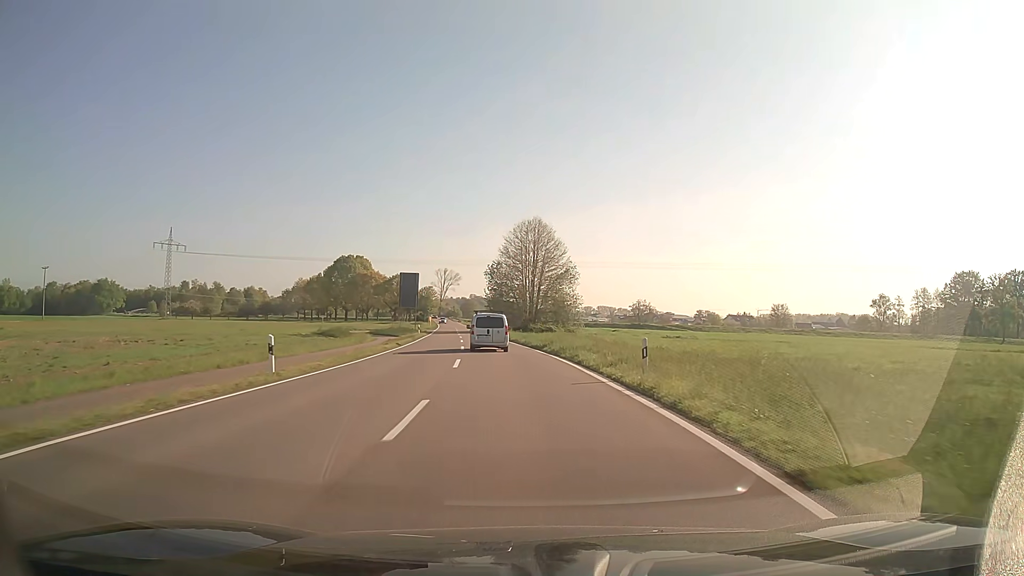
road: secondary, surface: asphalt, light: Day
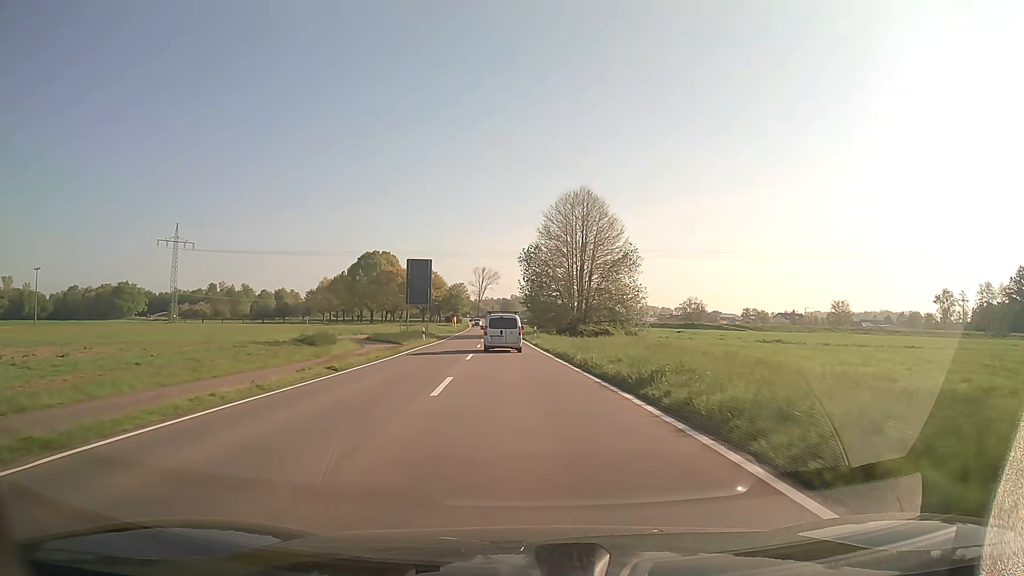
(-0.6, +19.7) m; -4°
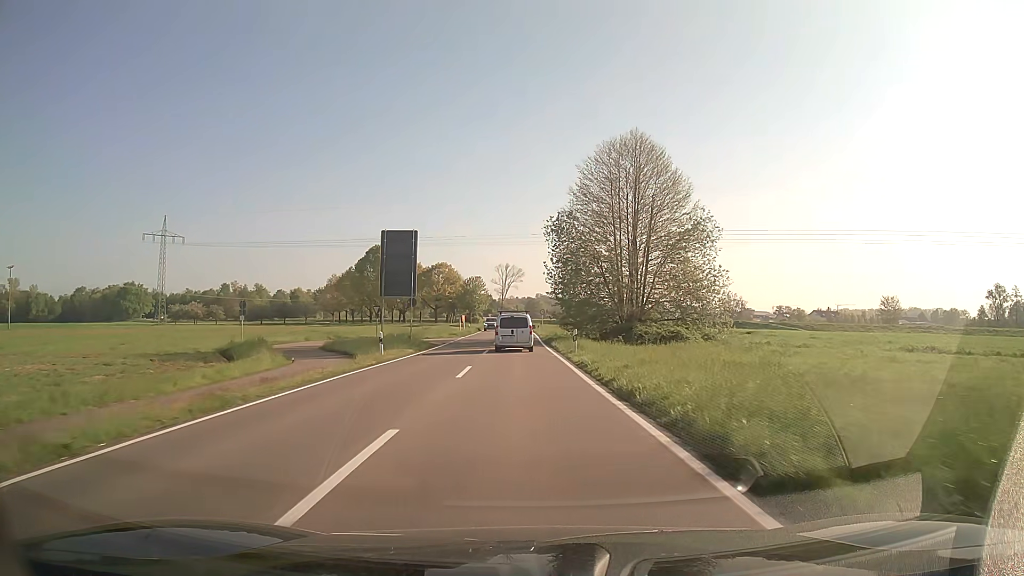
(-0.4, +19.9) m; -2°
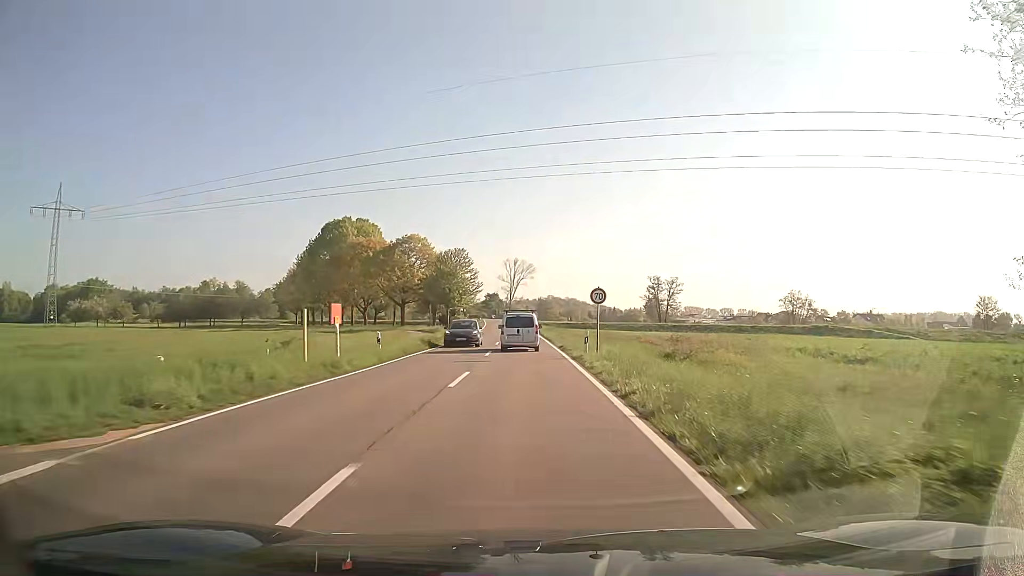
(-0.8, +50.4) m; -1°
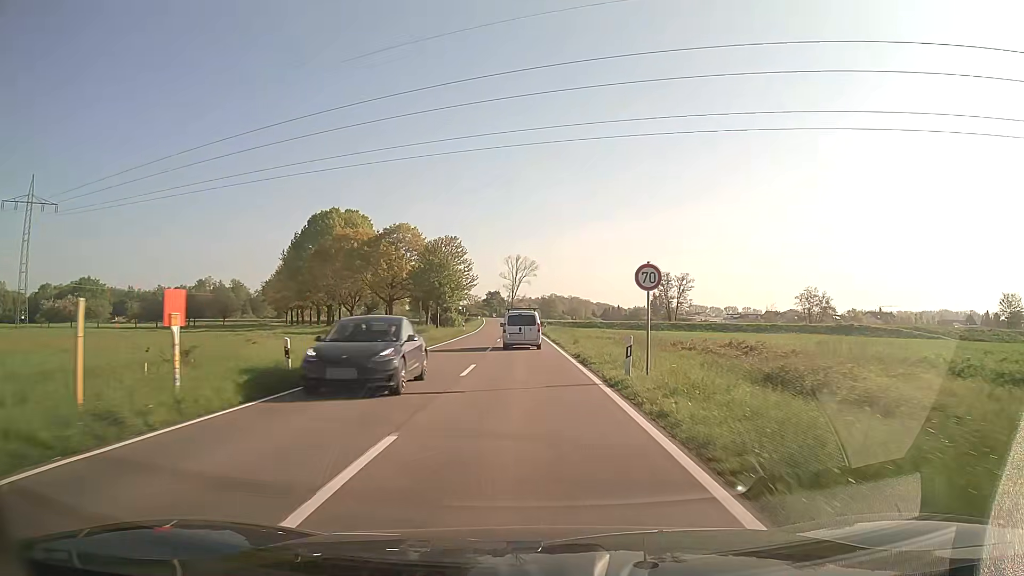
(-0.1, +10.1) m; 0°
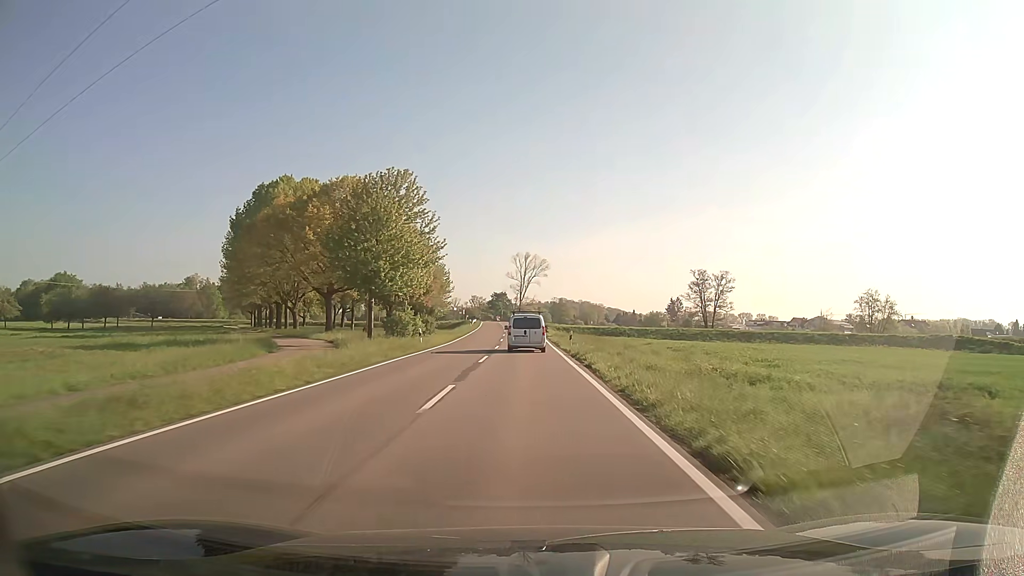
(-0.2, +30.2) m; -1°
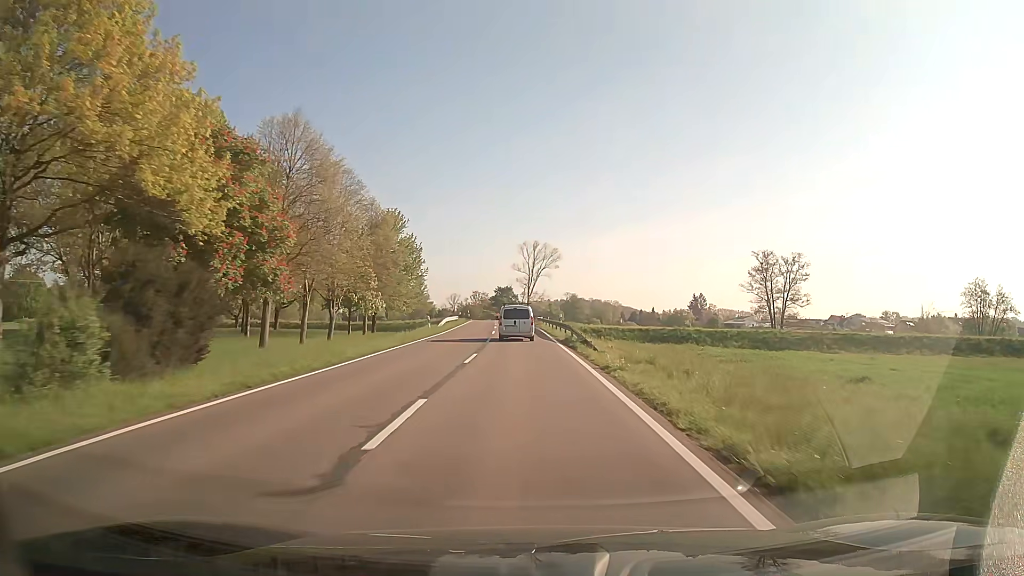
(-0.2, +39.9) m; -1°
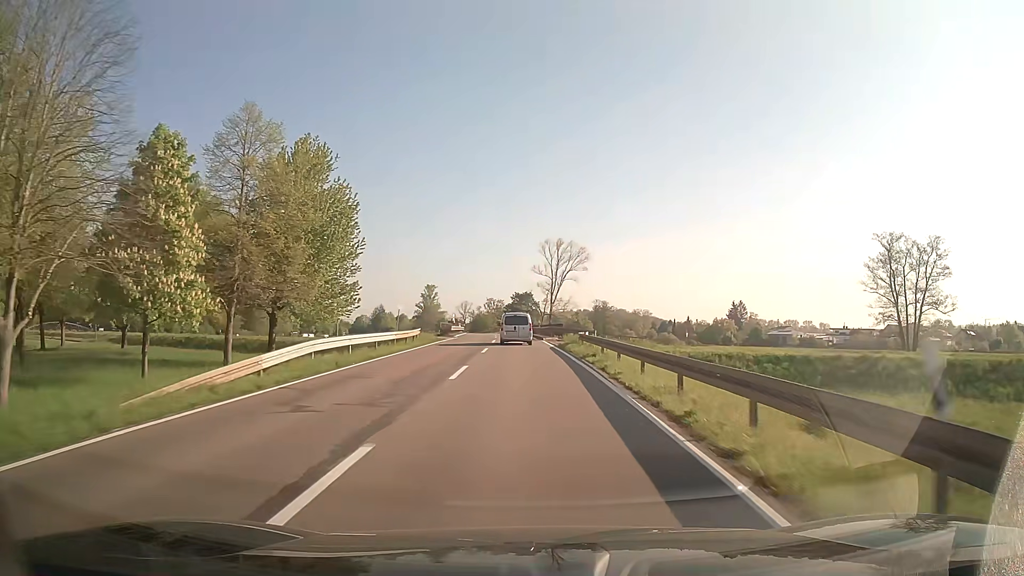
(-0.5, +39.3) m; -2°
(0, +10) (0, +20) (0, +30) (-1, +40) (-1, +50) (-2, +60) (-2, +70) (-3, +80) (-4, +90) (-5, +100) m
